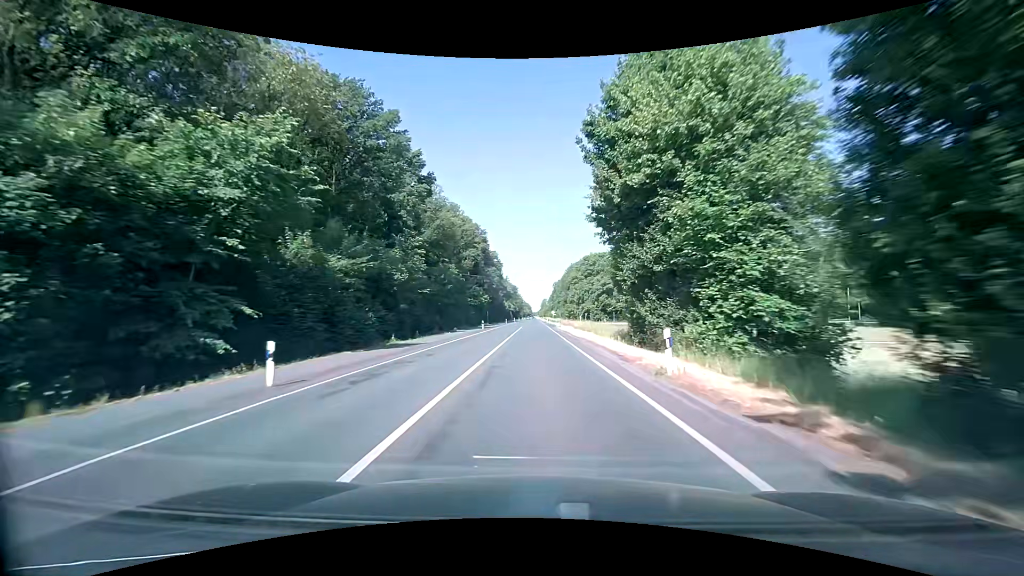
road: secondary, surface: asphalt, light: Day
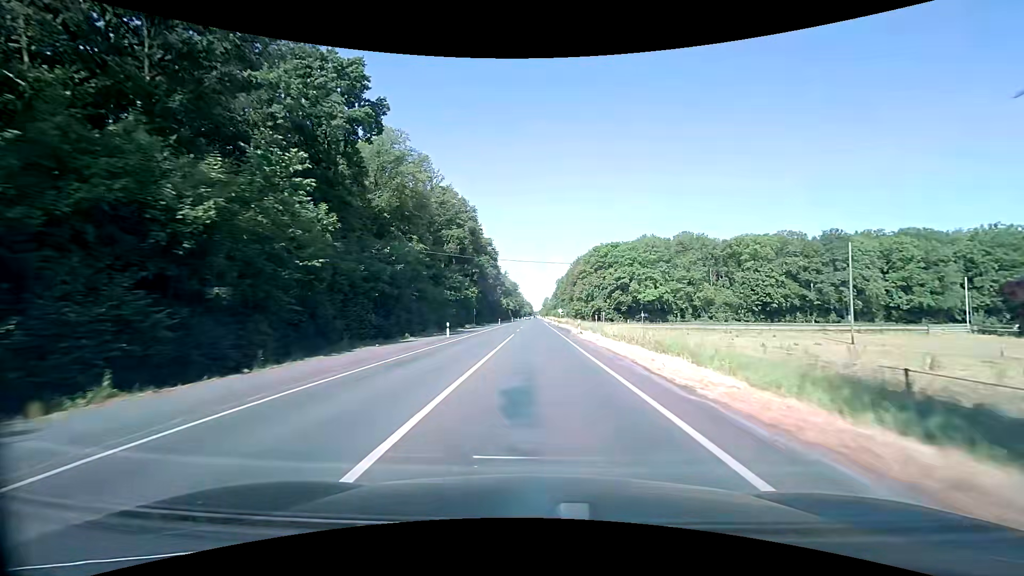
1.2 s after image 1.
(-0.2, +25.9) m; 0°
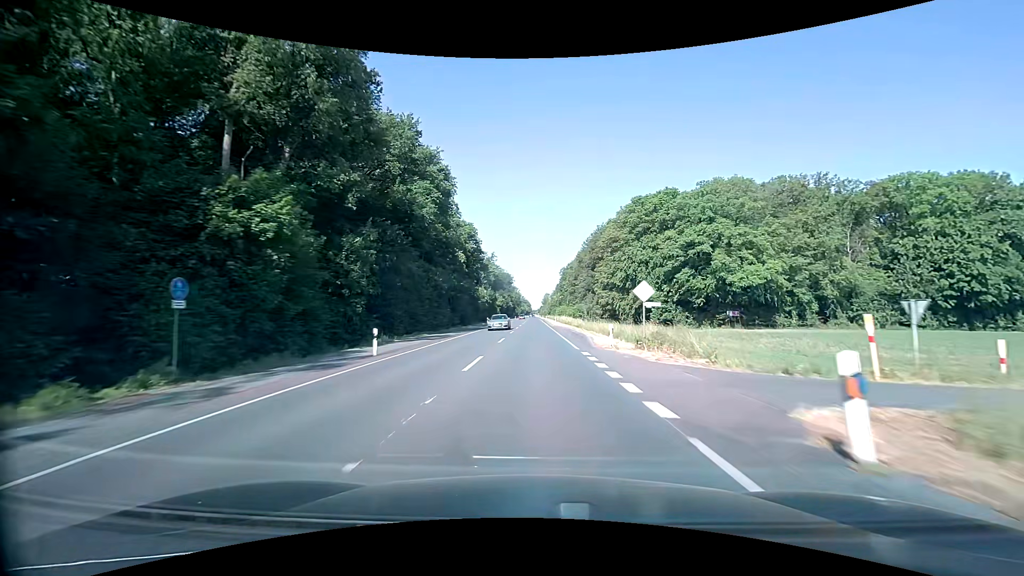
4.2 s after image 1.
(+0.2, +67.8) m; 0°
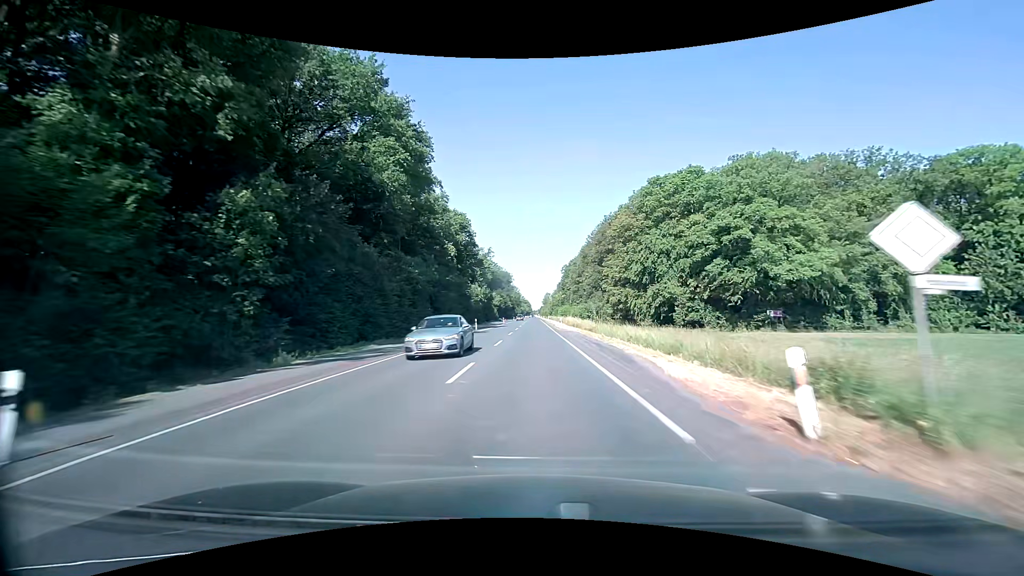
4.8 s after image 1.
(0.0, +14.0) m; 0°
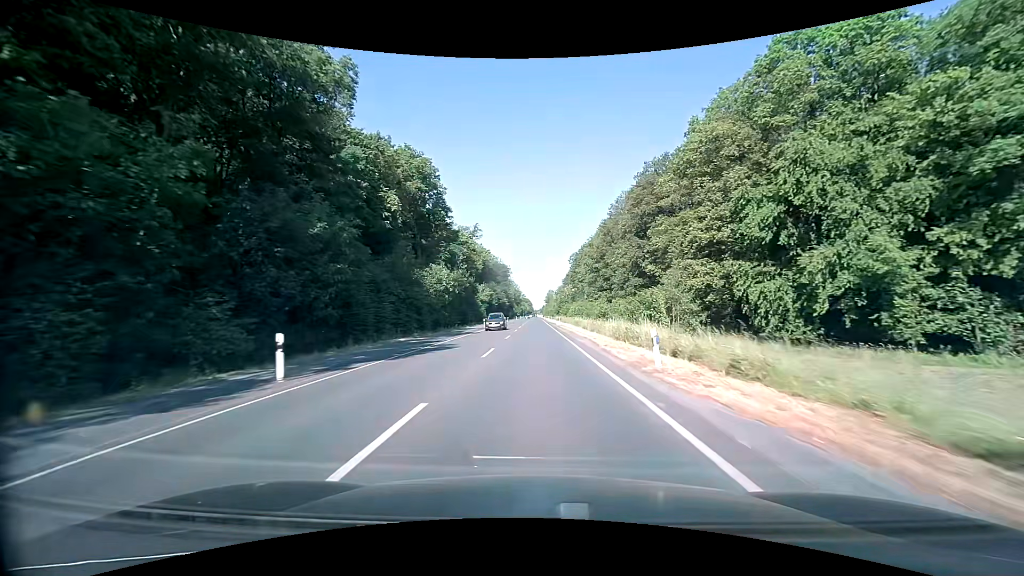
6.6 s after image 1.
(+0.1, +42.6) m; 0°
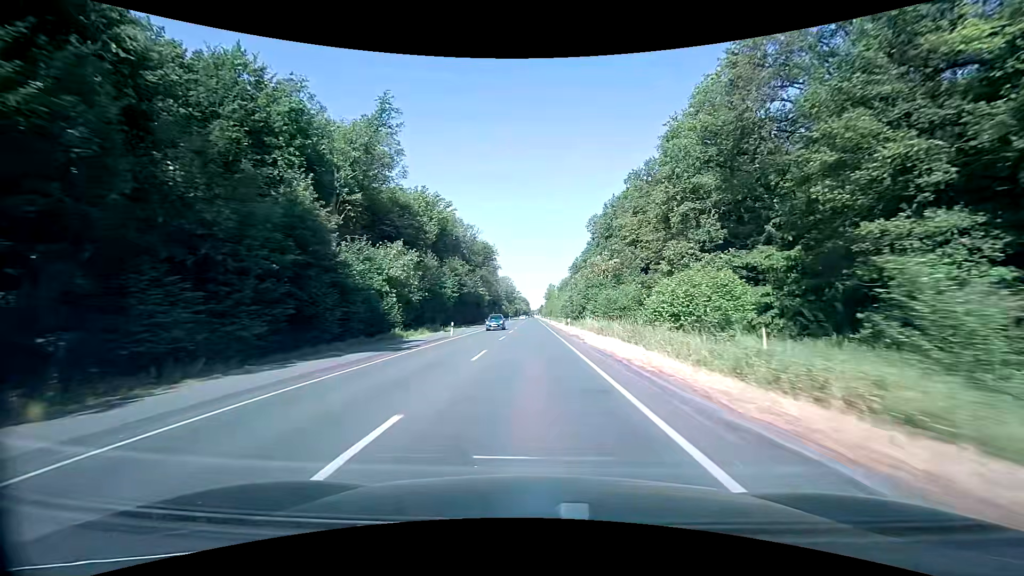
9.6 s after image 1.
(+0.3, +73.5) m; 0°
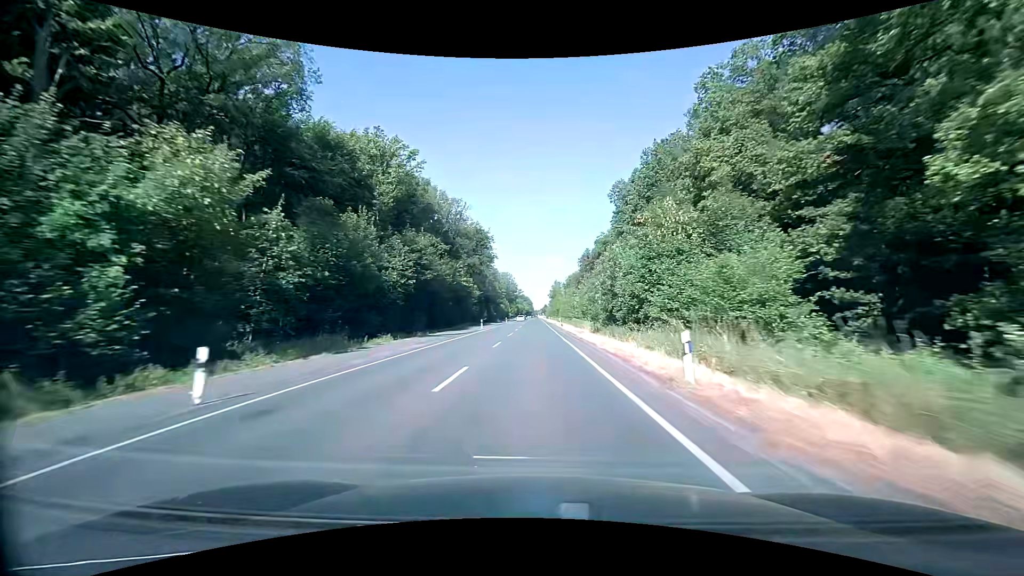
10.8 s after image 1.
(-0.1, +30.2) m; 0°
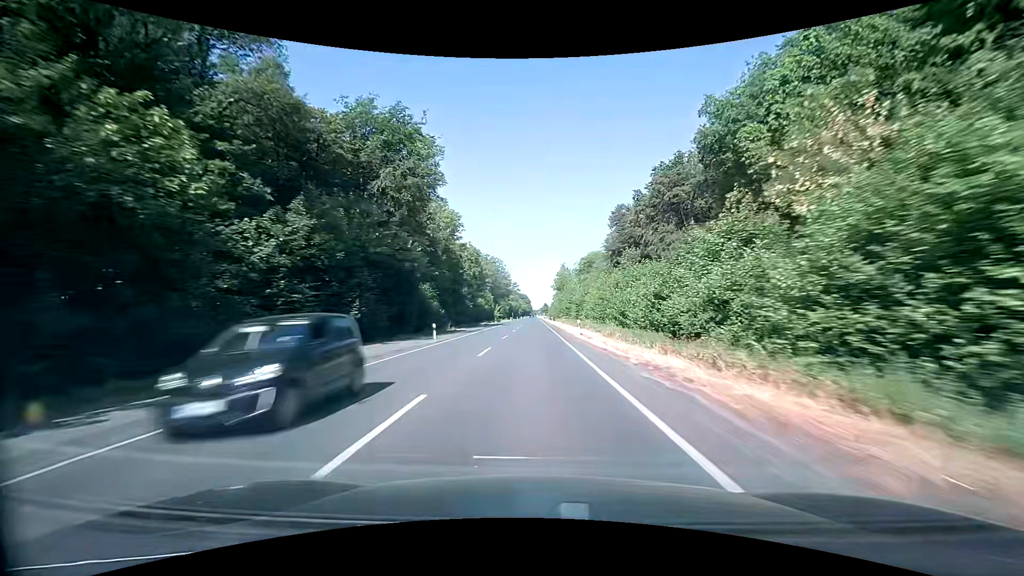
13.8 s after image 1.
(+0.1, +77.0) m; 0°
(0, +10) (0, +20) (0, +30) (0, +40) (0, +50) (0, +60) (0, +70) (0, +80) (0, +90) (0, +100) m
